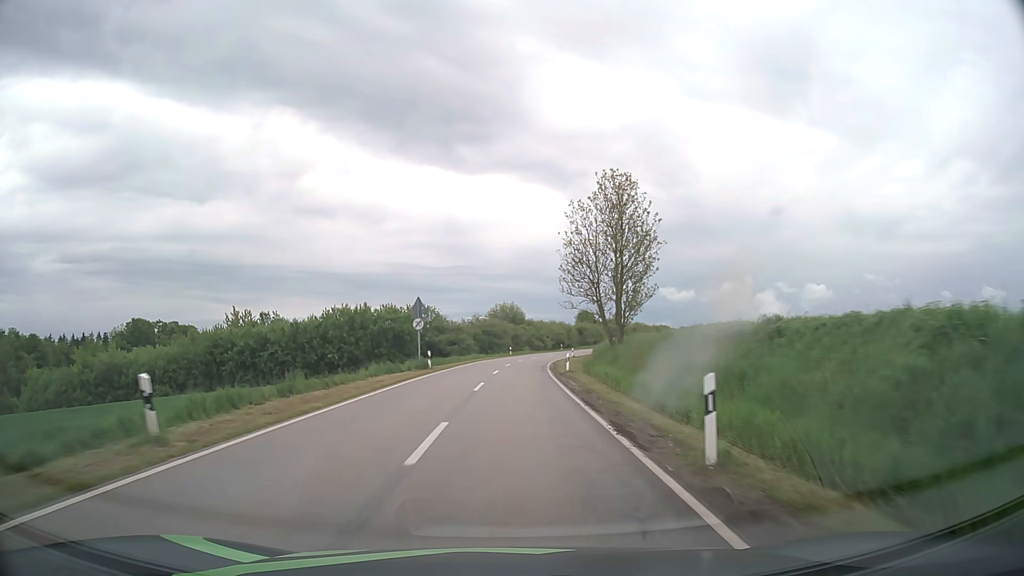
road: tertiary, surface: asphalt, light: Day
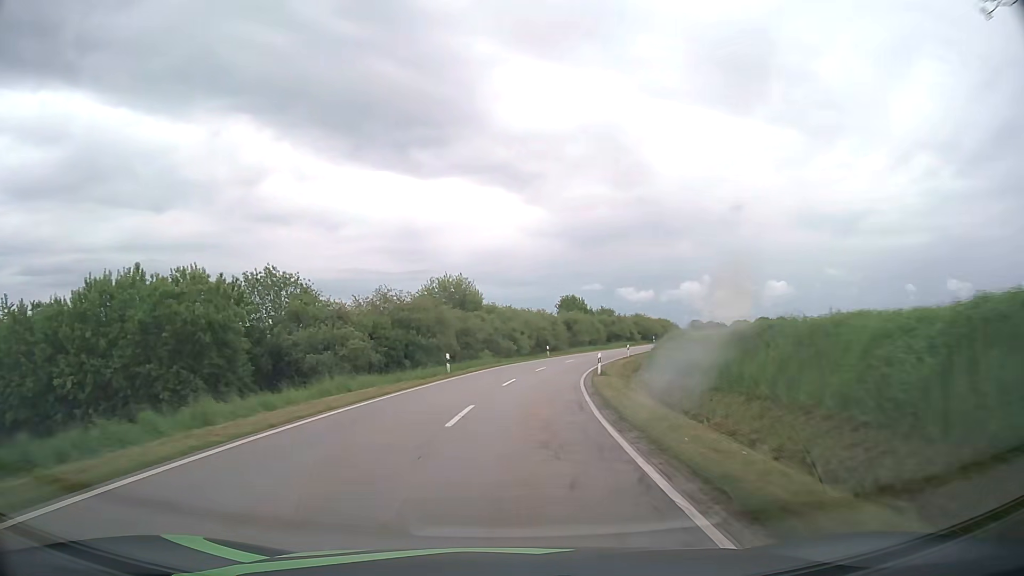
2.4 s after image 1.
(+1.1, +45.0) m; +3°
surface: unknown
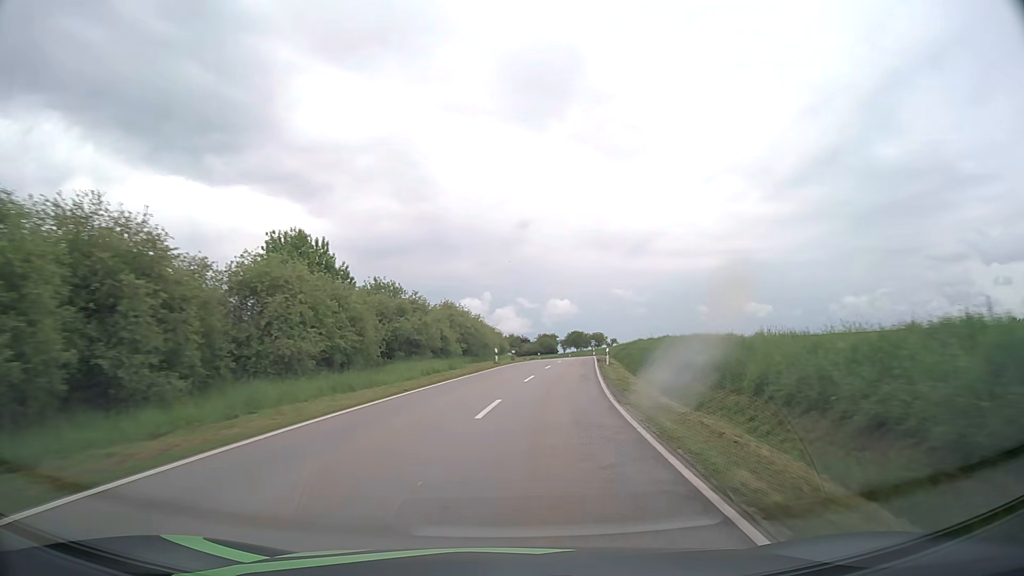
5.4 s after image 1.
(+8.1, +58.8) m; +18°
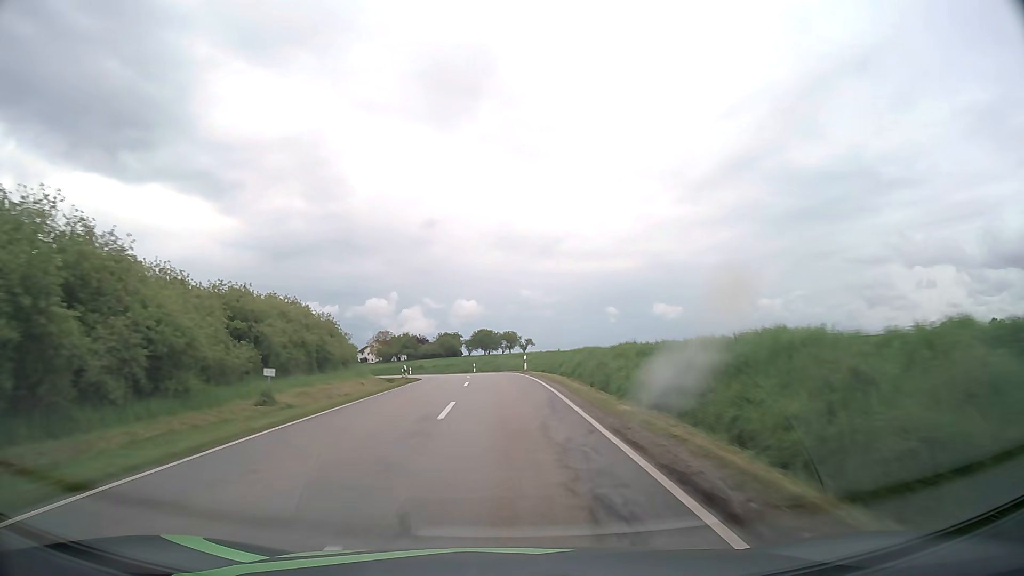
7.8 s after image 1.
(+5.1, +47.5) m; +9°
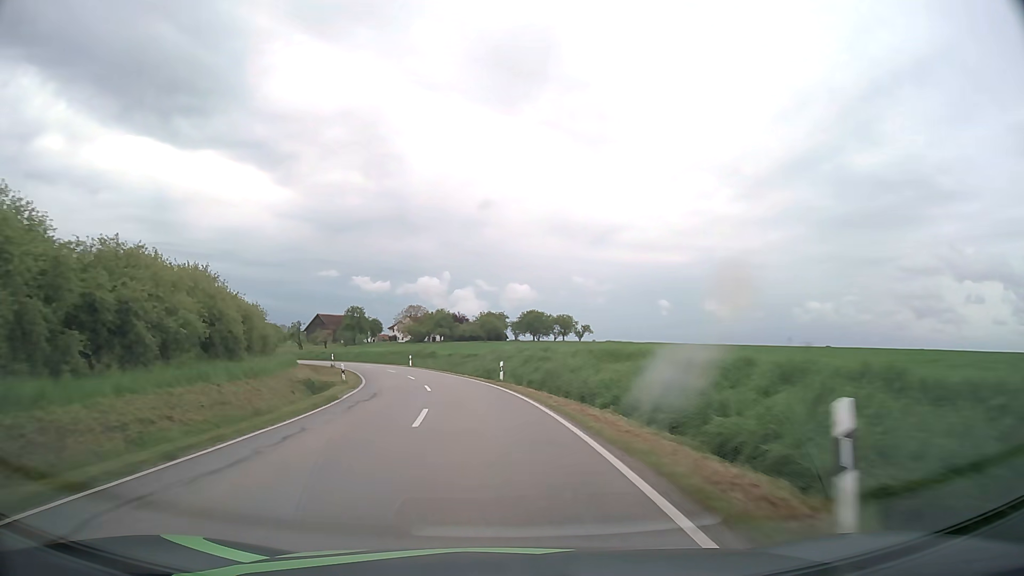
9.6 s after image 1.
(-0.6, +36.7) m; -4°
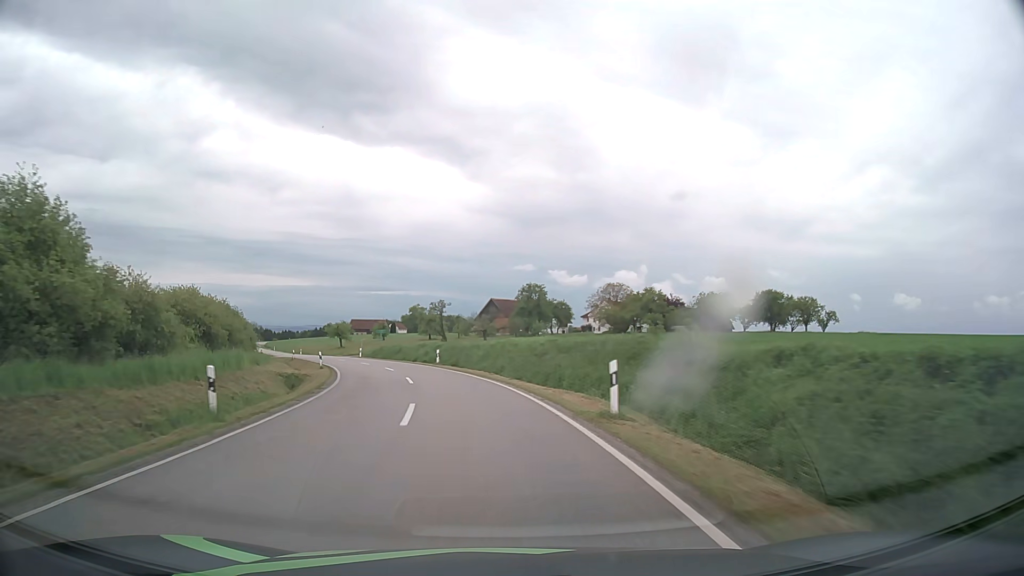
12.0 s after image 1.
(-6.7, +49.2) m; -16°
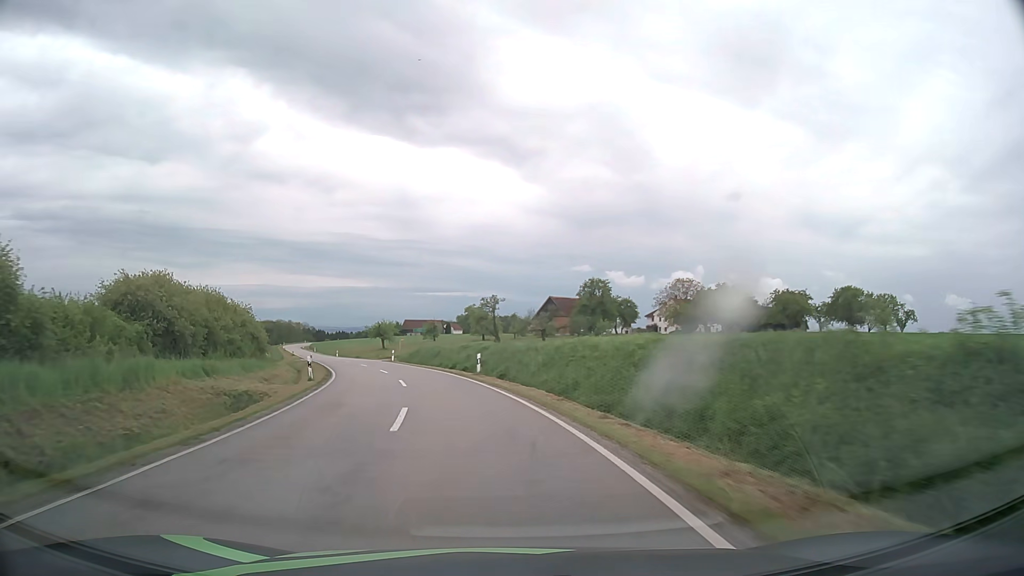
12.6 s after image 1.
(-0.5, +12.5) m; -5°
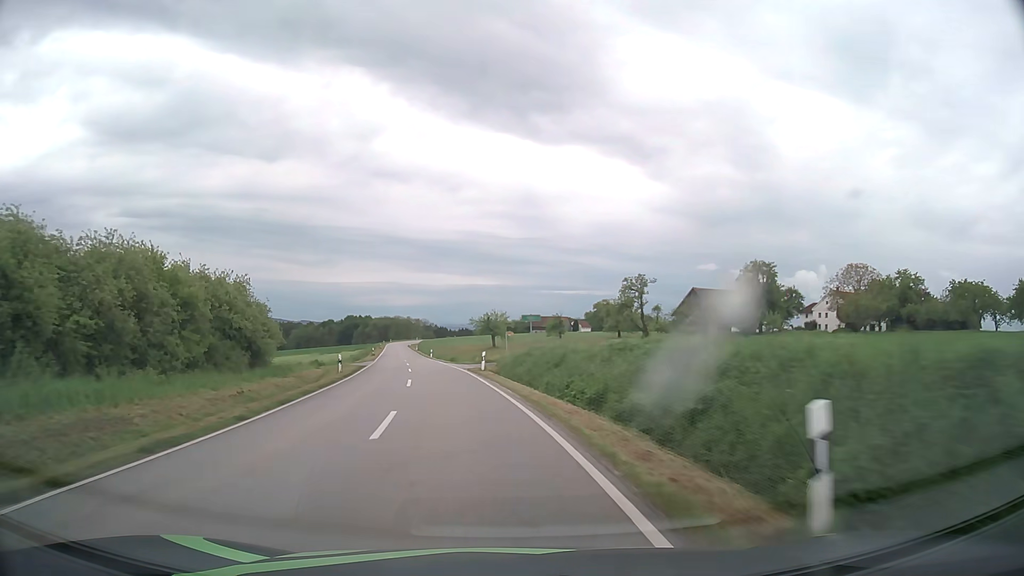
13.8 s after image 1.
(-2.3, +24.9) m; -11°
(0, +10) (-1, +20) (-3, +30) (-5, +40) (-7, +49) (-8, +59) (-10, +69) (-12, +79) (-14, +89) (-16, +99) m
